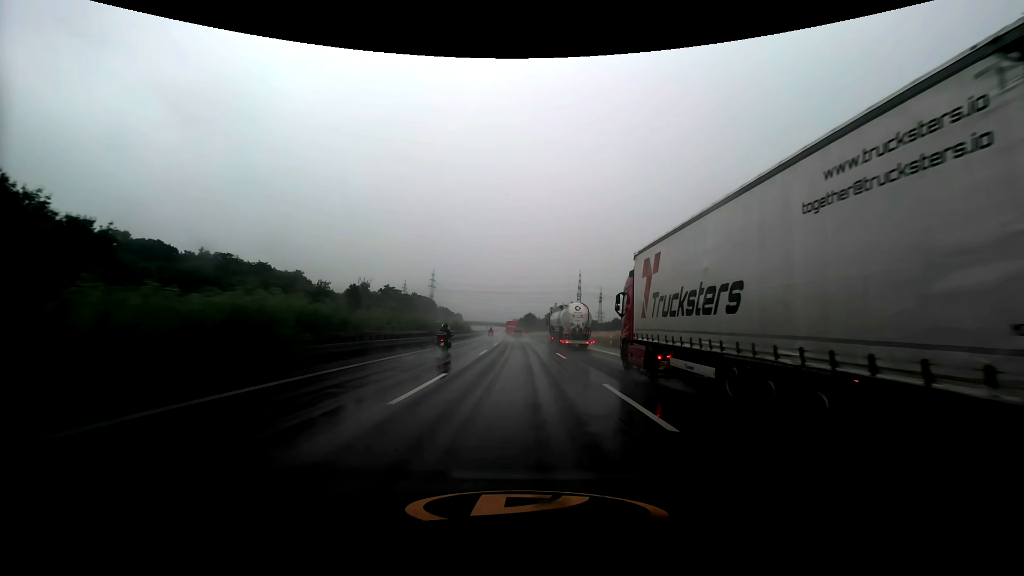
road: motorway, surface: asphalt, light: Day
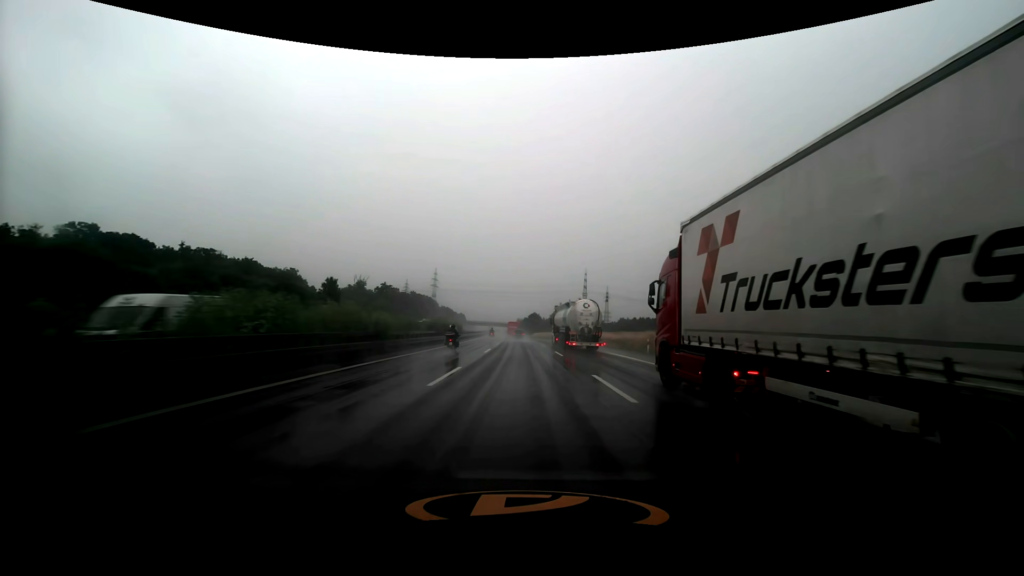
(-0.1, +15.2) m; 0°
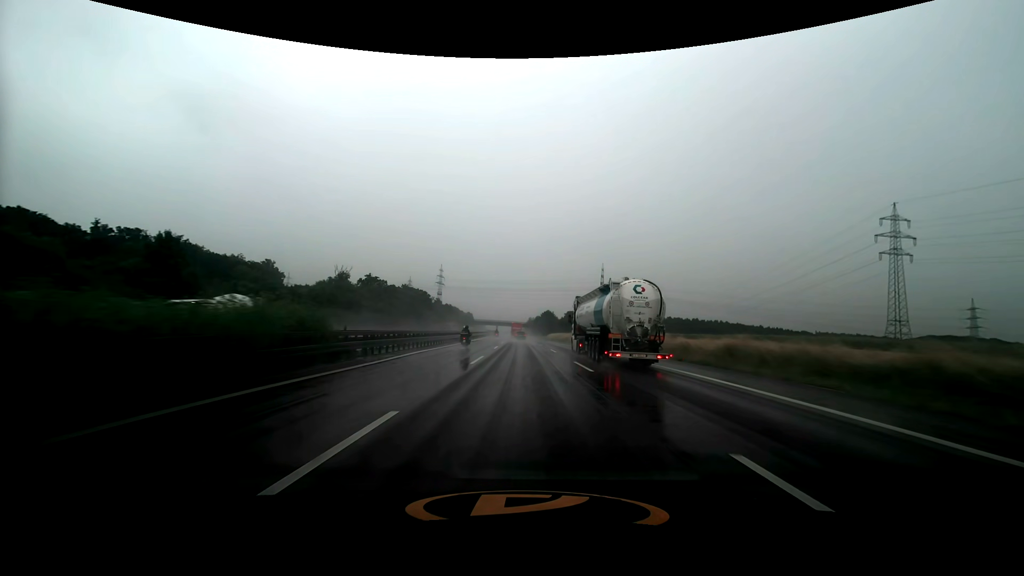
(-0.6, +46.1) m; -1°
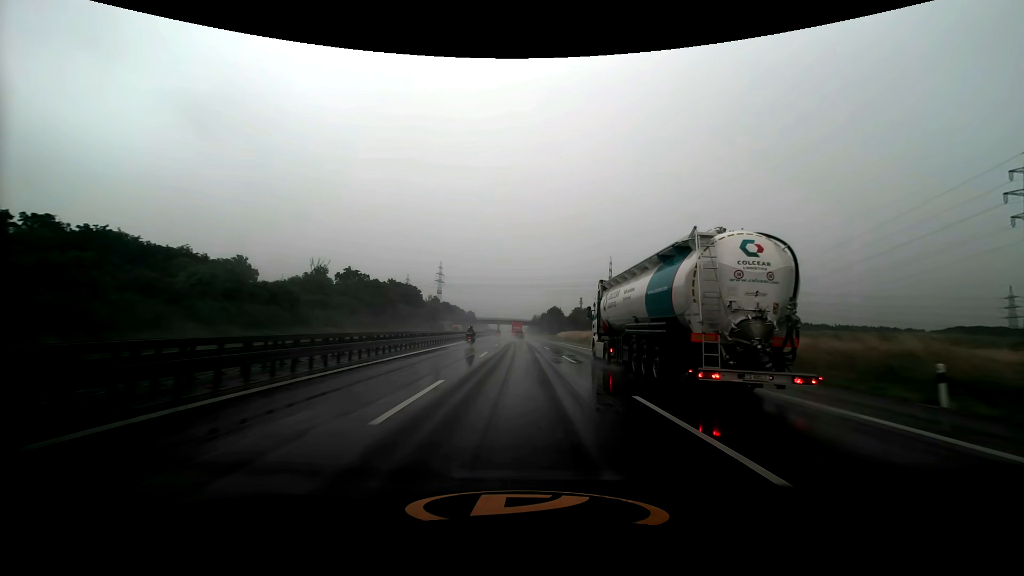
(-0.2, +31.3) m; -1°
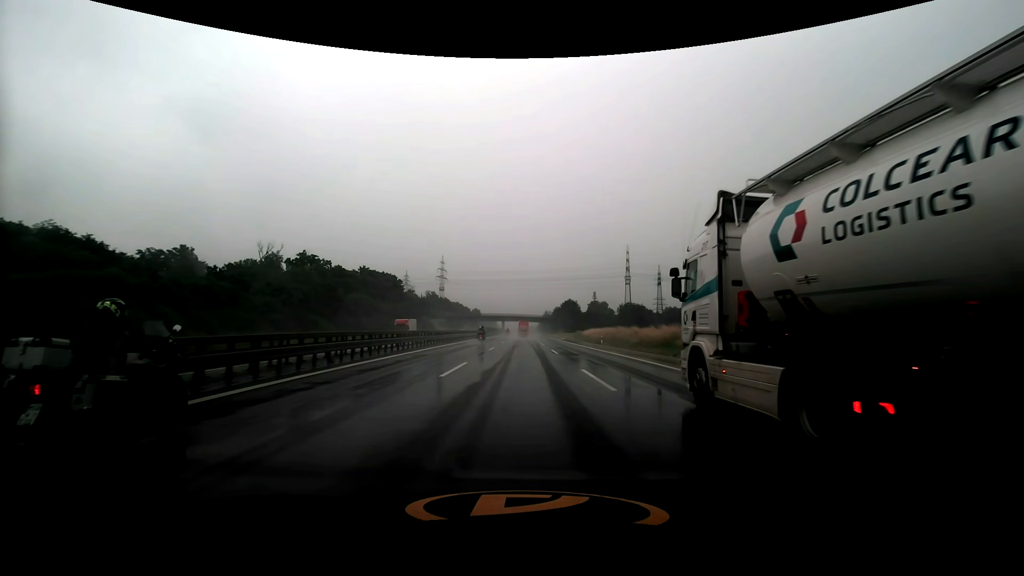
(-0.3, +47.5) m; -1°
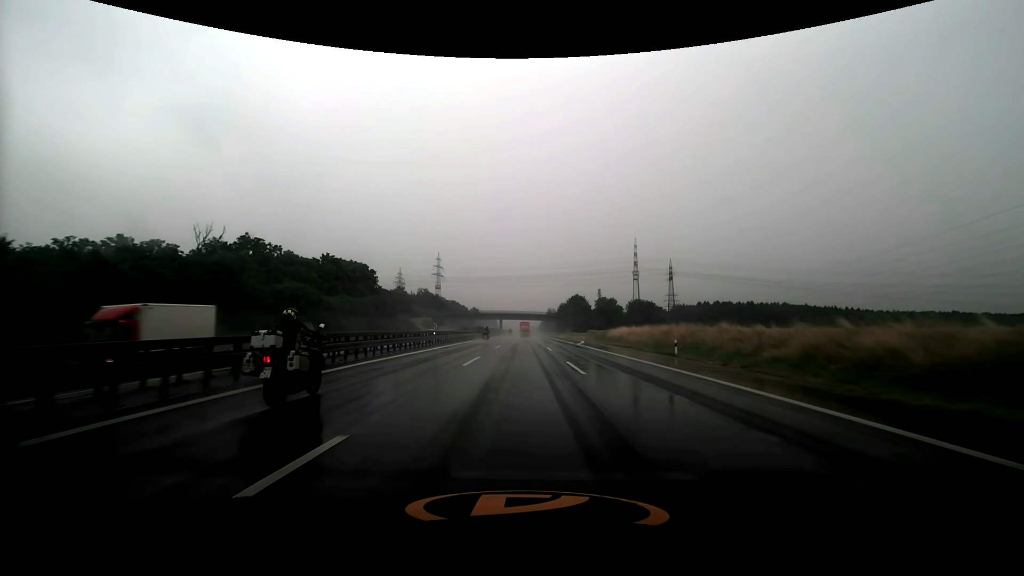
(-0.1, +31.8) m; 0°
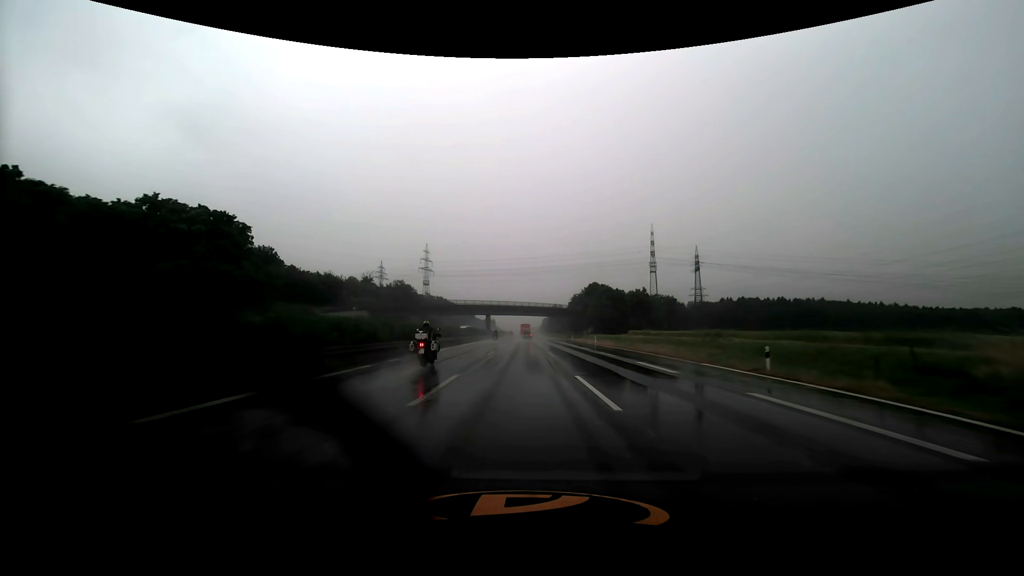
(-0.1, +64.2) m; 0°
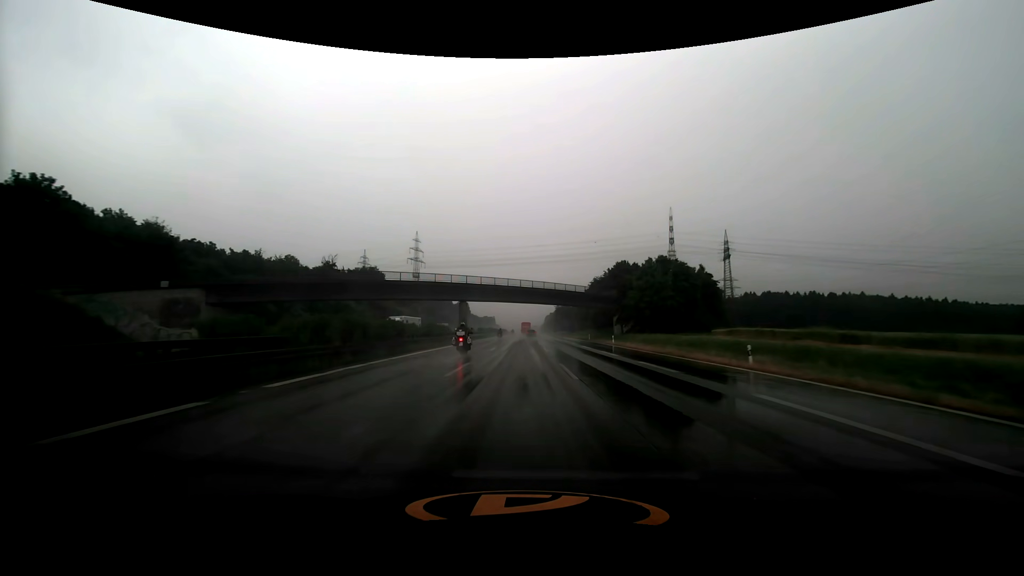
(0.0, +49.1) m; 0°
(0, +10) (0, +20) (0, +30) (0, +40) (0, +50) (0, +60) (+1, +70) (+1, +80) (+1, +90) (+1, +100) m
